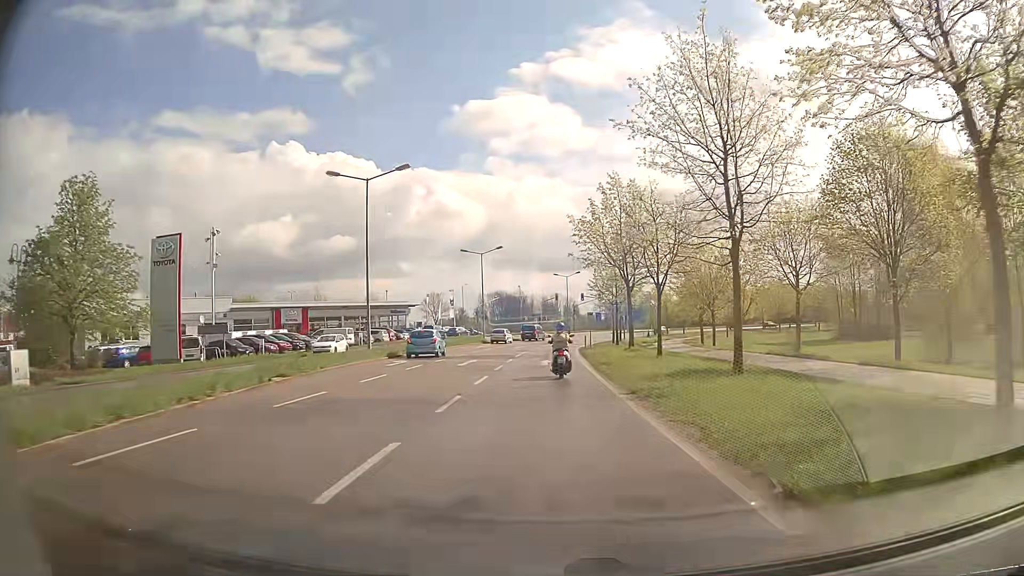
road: secondary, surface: asphalt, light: Day
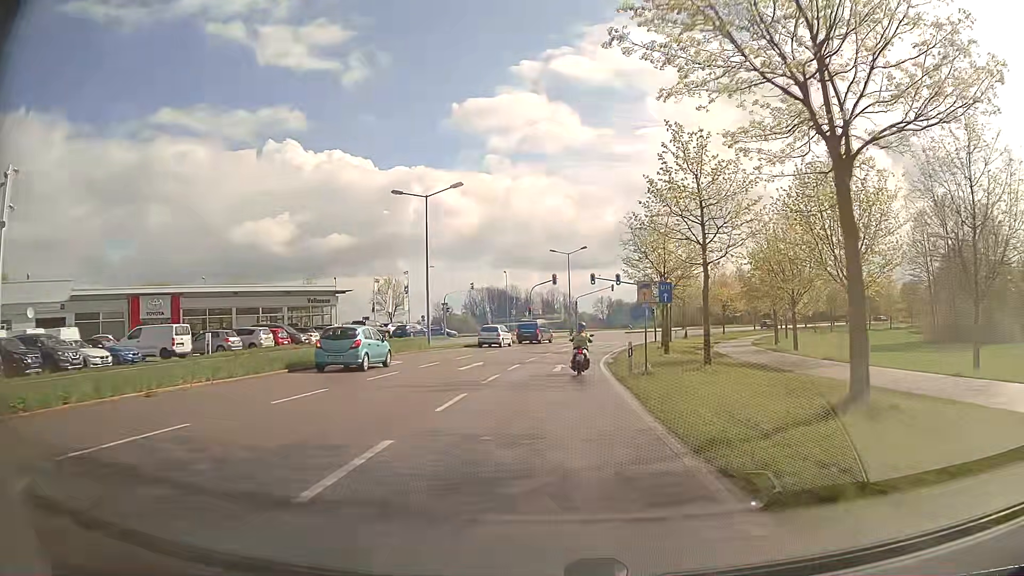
(0.0, +30.2) m; 0°
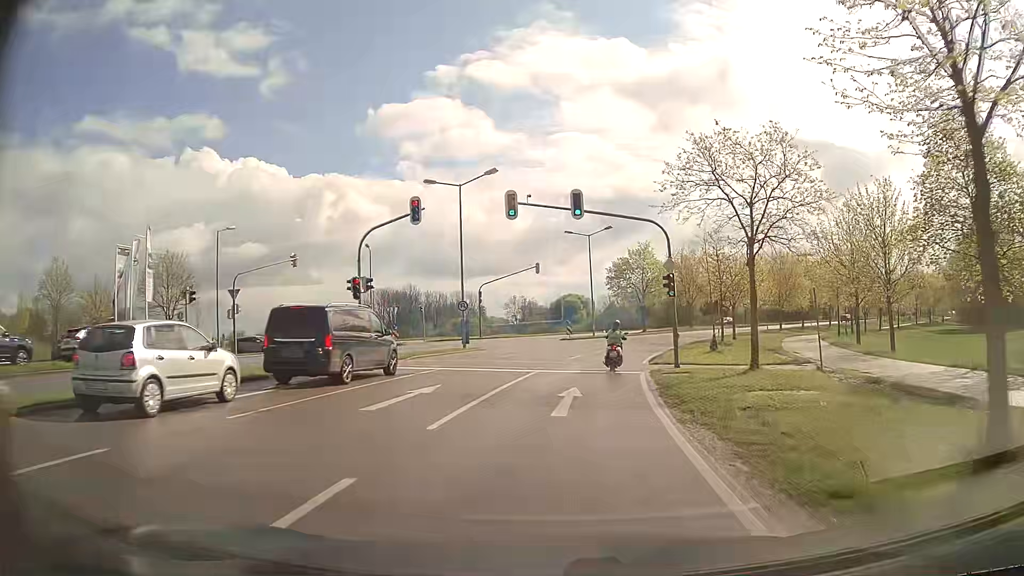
(+1.7, +37.9) m; +7°
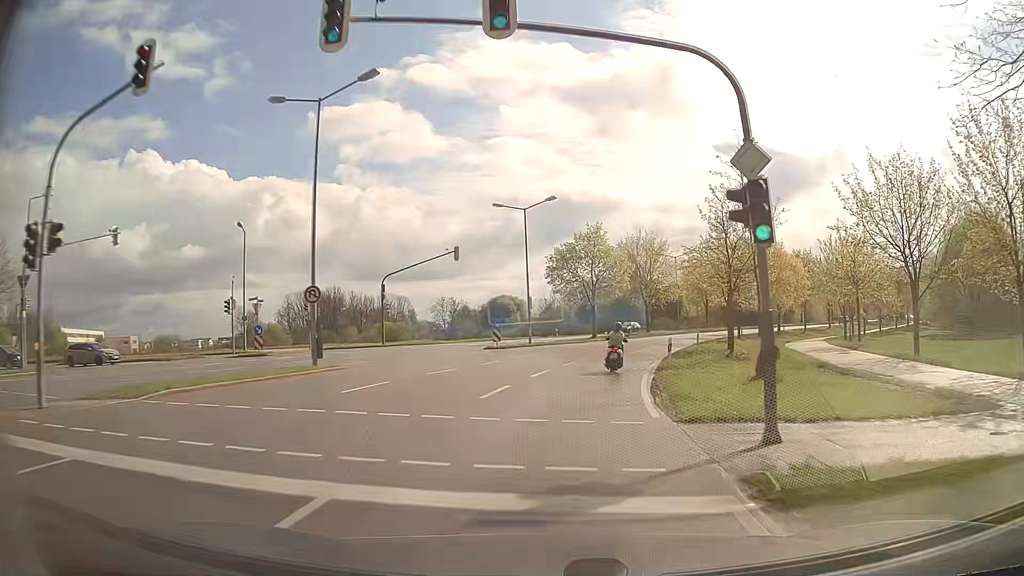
(+0.7, +15.5) m; +5°
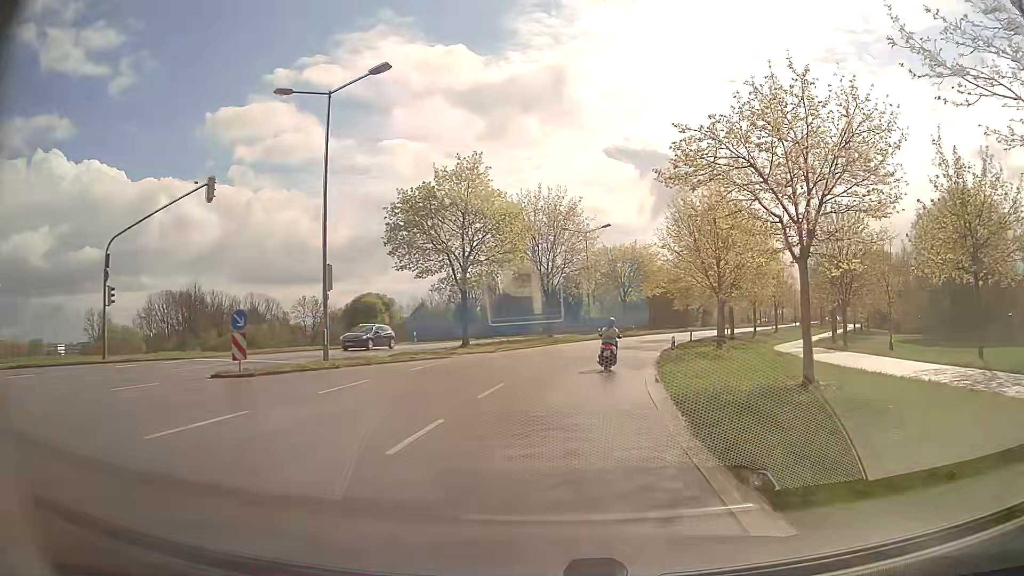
(+2.0, +23.6) m; +10°
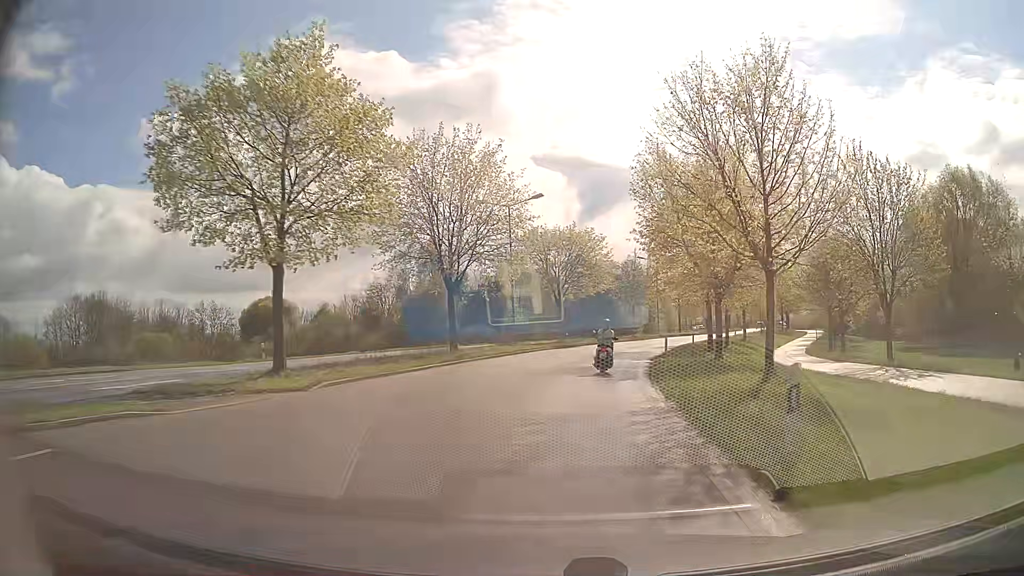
(+0.9, +16.0) m; +6°
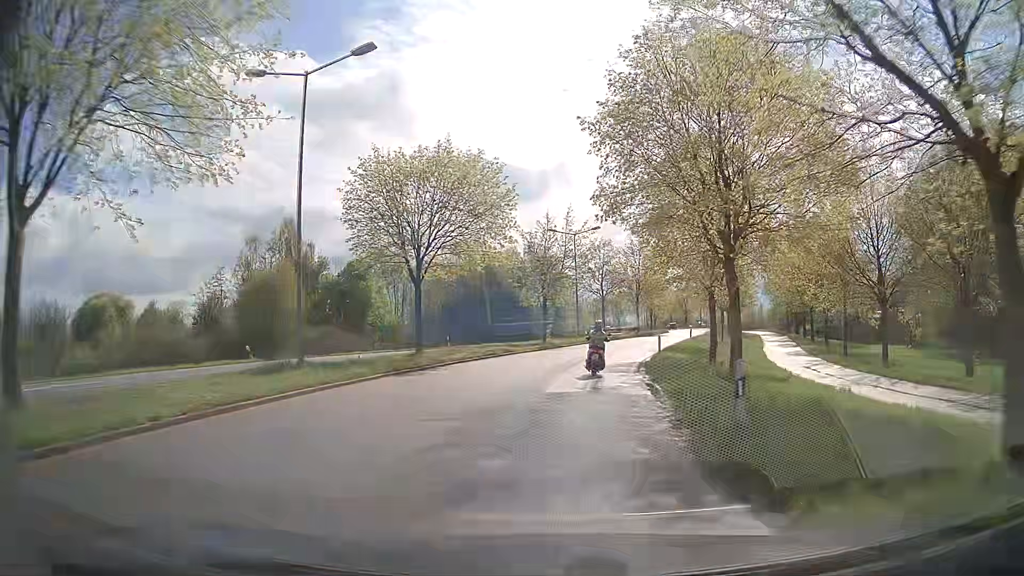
(+1.9, +23.8) m; +9°
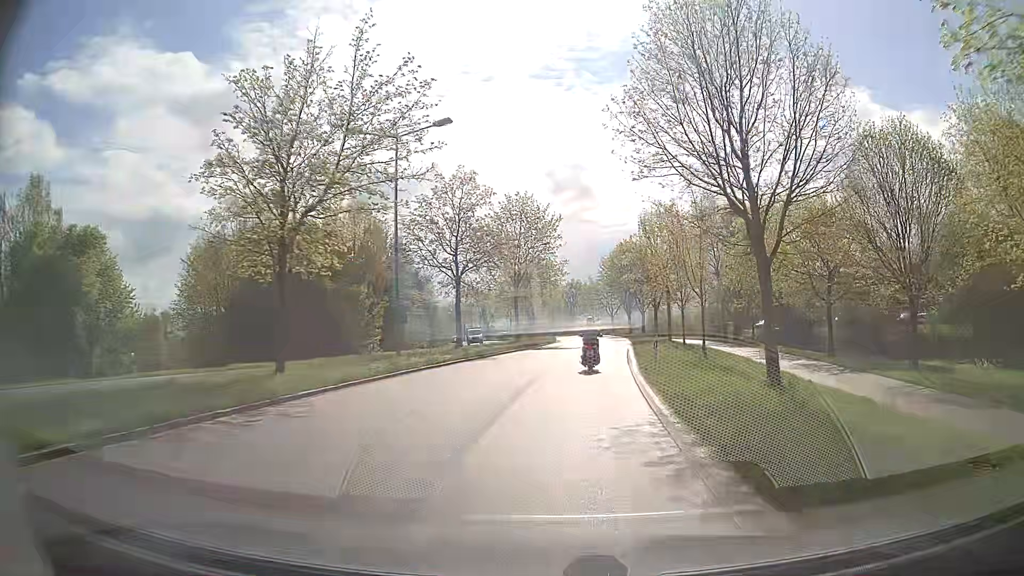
(+3.0, +31.2) m; +11°
(0, +10) (+1, +20) (+2, +30) (+3, +40) (+4, +50) (+5, +60) (+5, +70) (+6, +80) (+5, +90) (+4, +100) m
